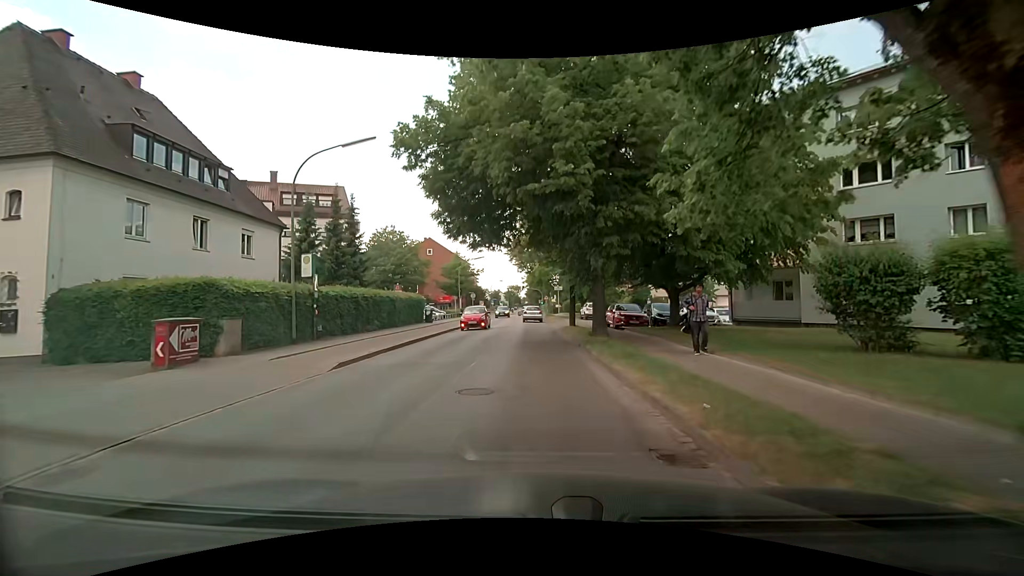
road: tertiary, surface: asphalt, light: Day
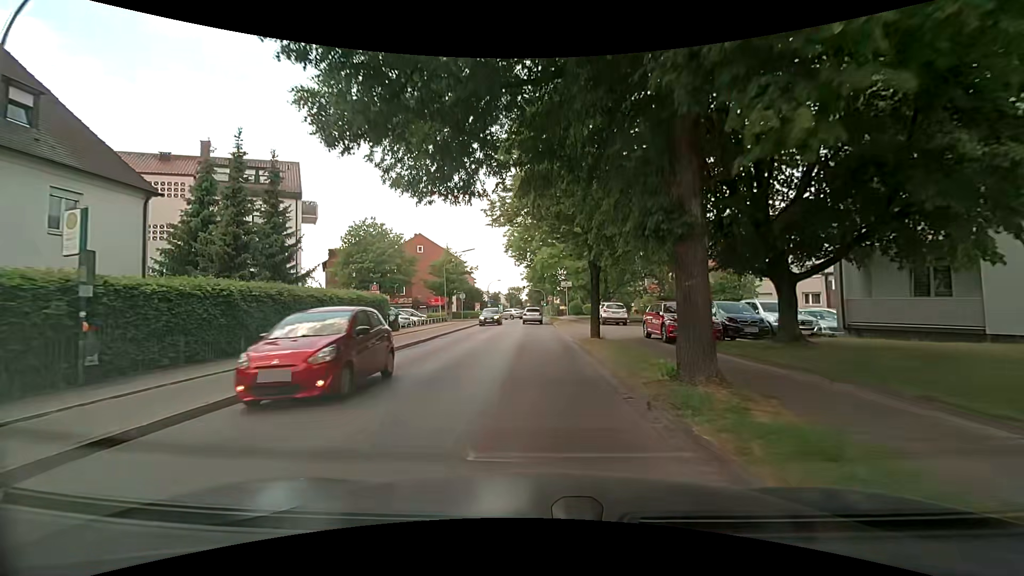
(0.0, +10.5) m; 0°
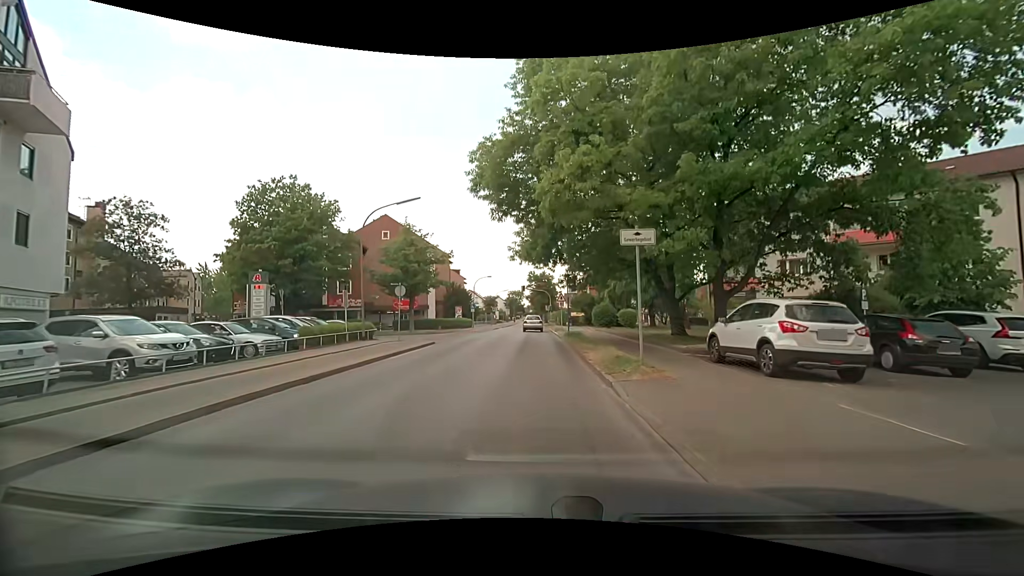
(-0.2, +24.6) m; 0°
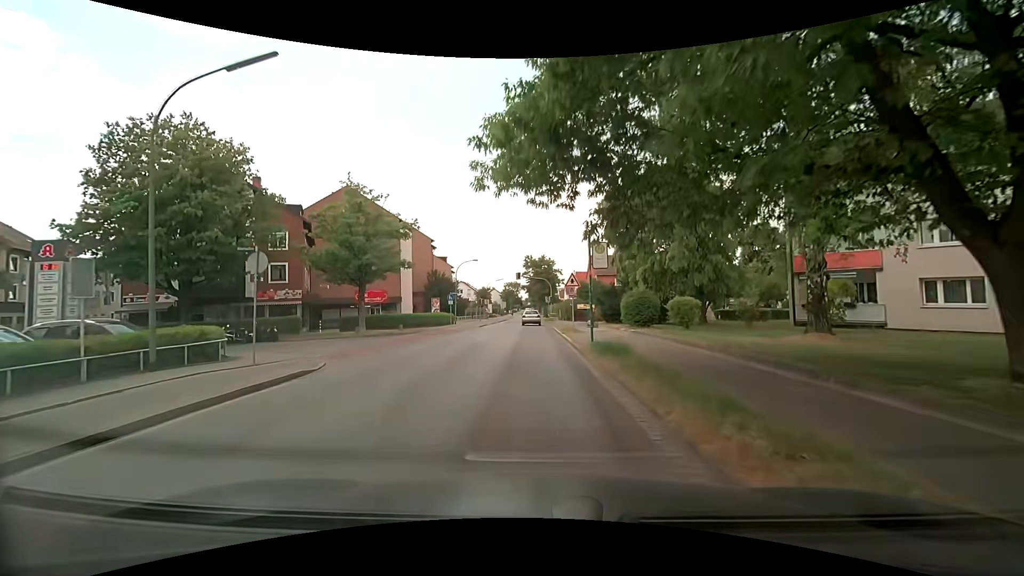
(-0.1, +14.1) m; -1°
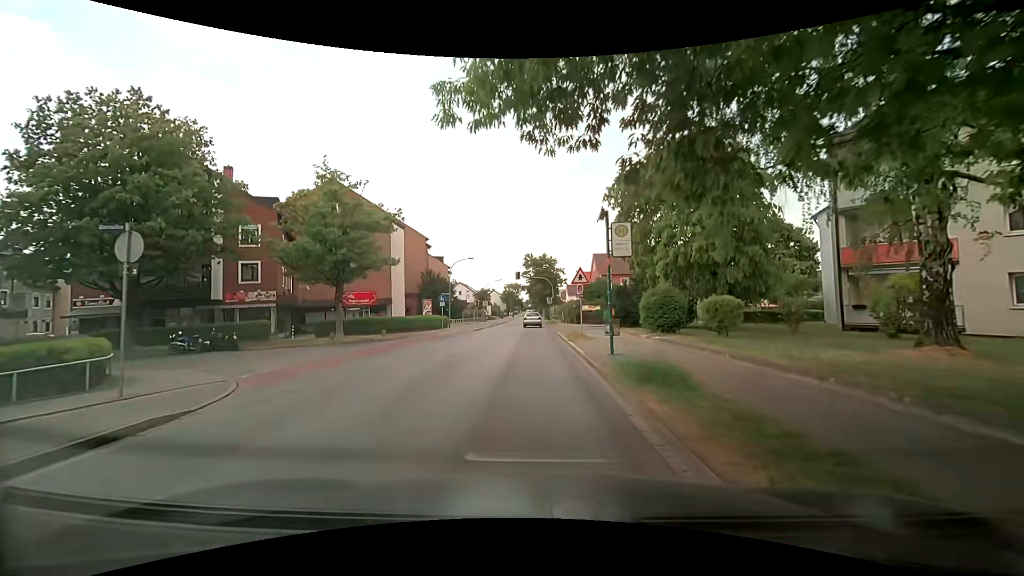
(0.0, +4.4) m; +1°
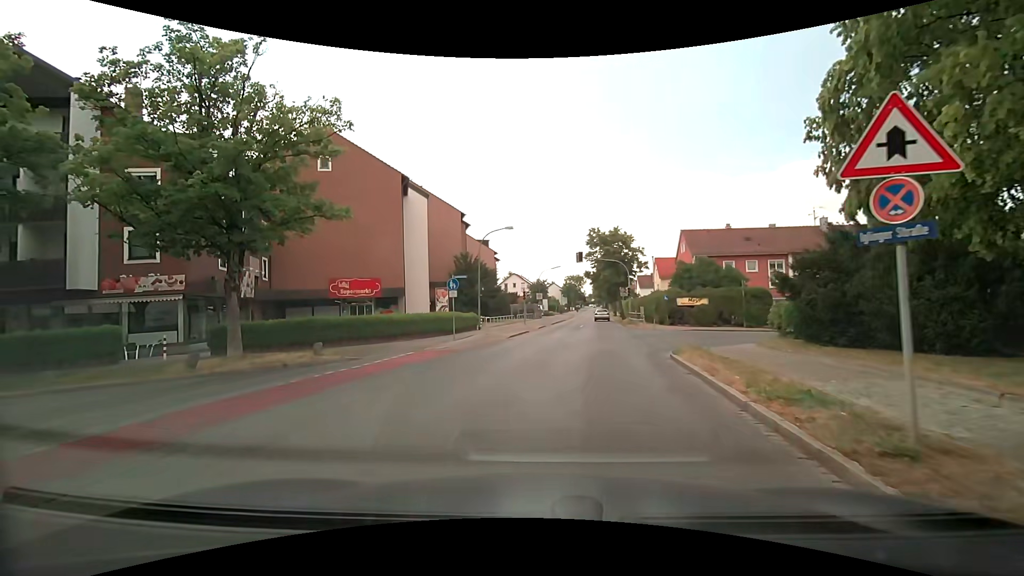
(-0.6, +16.5) m; -7°
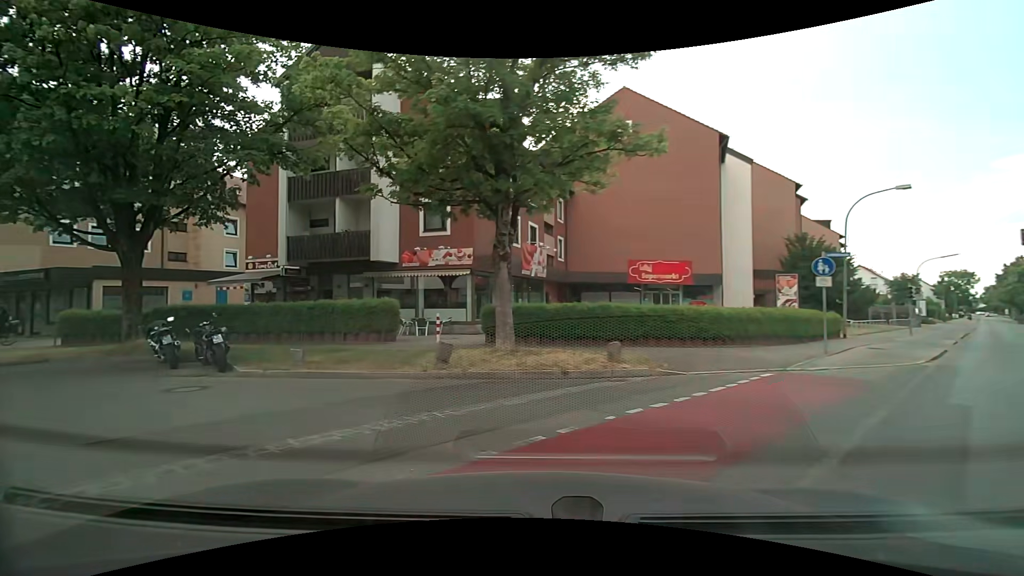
(-1.8, +6.7) m; -32°
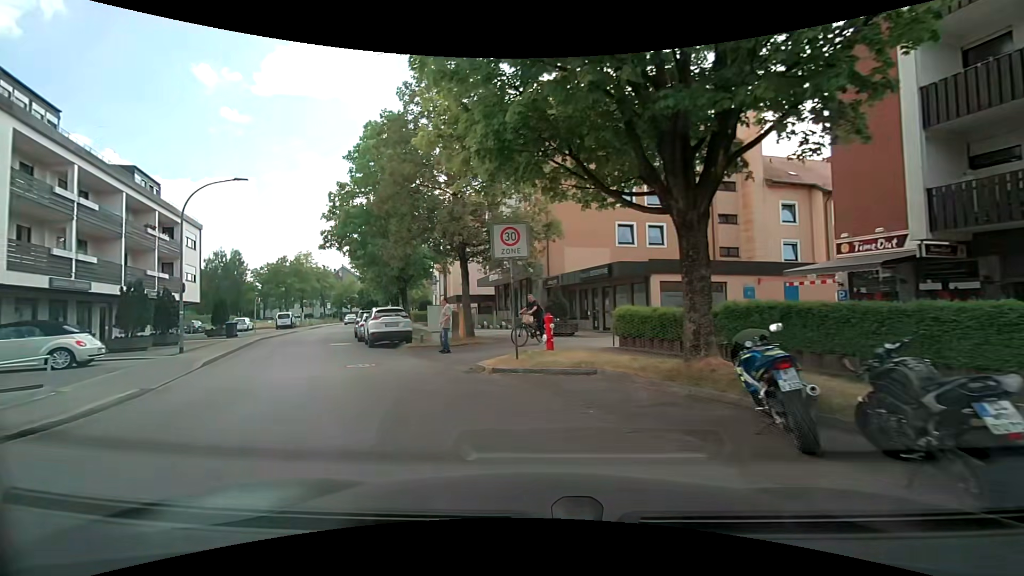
(-4.5, +7.6) m; -56°
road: residential
(-3, +9) (-8, +18) (-12, +27) (-16, +37) (-19, +46) (-22, +55) (-25, +65) (-28, +75) (-31, +84) (-34, +94) m
